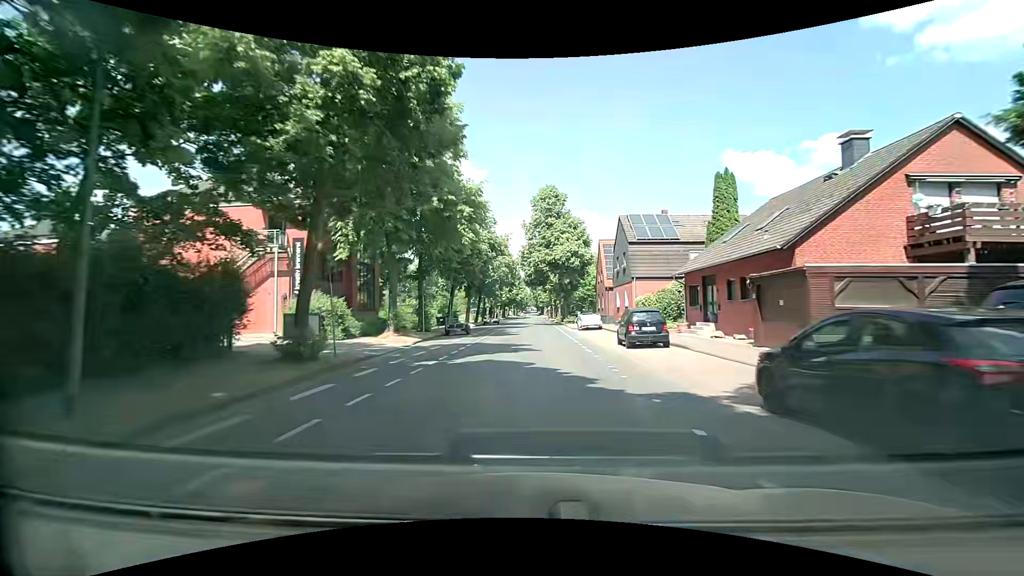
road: secondary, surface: asphalt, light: Day
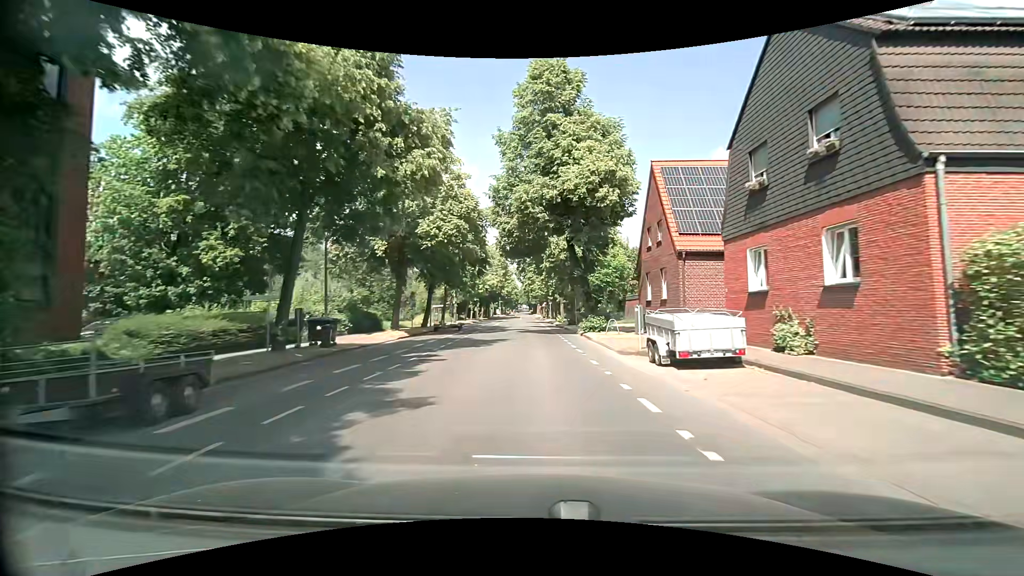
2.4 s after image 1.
(+0.2, +30.2) m; +1°
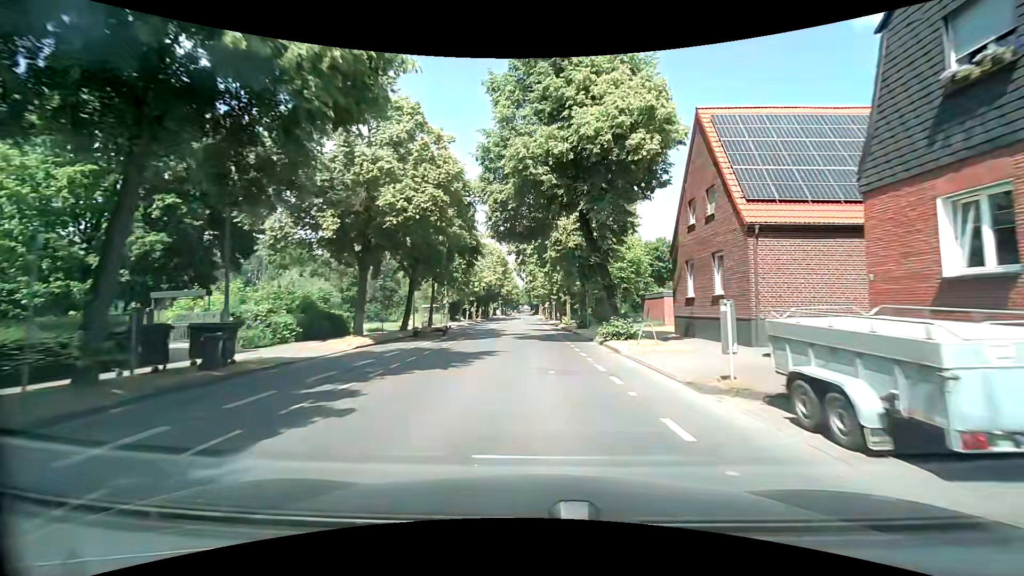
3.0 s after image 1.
(0.0, +7.6) m; 0°
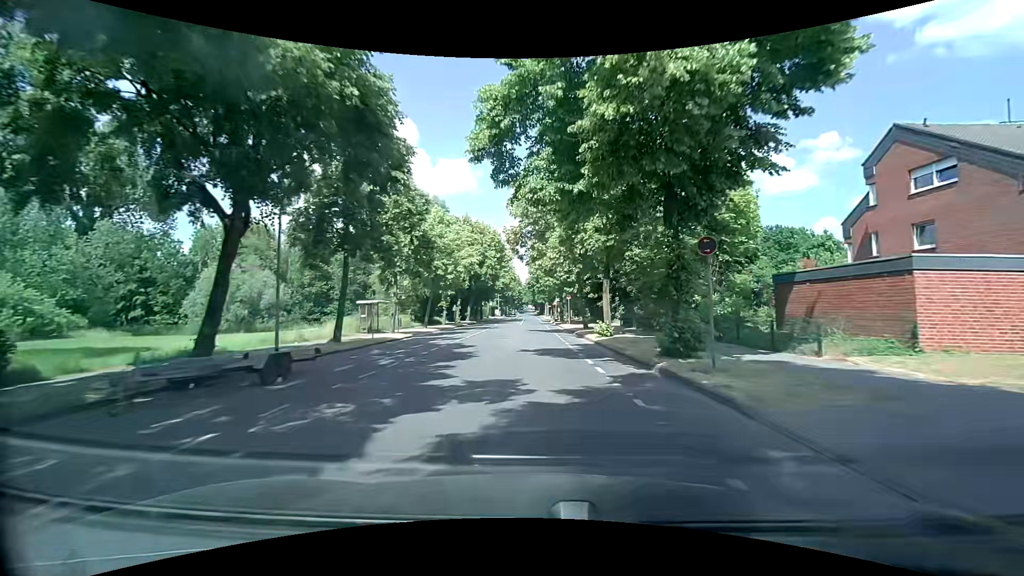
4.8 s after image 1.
(-0.3, +23.0) m; -1°
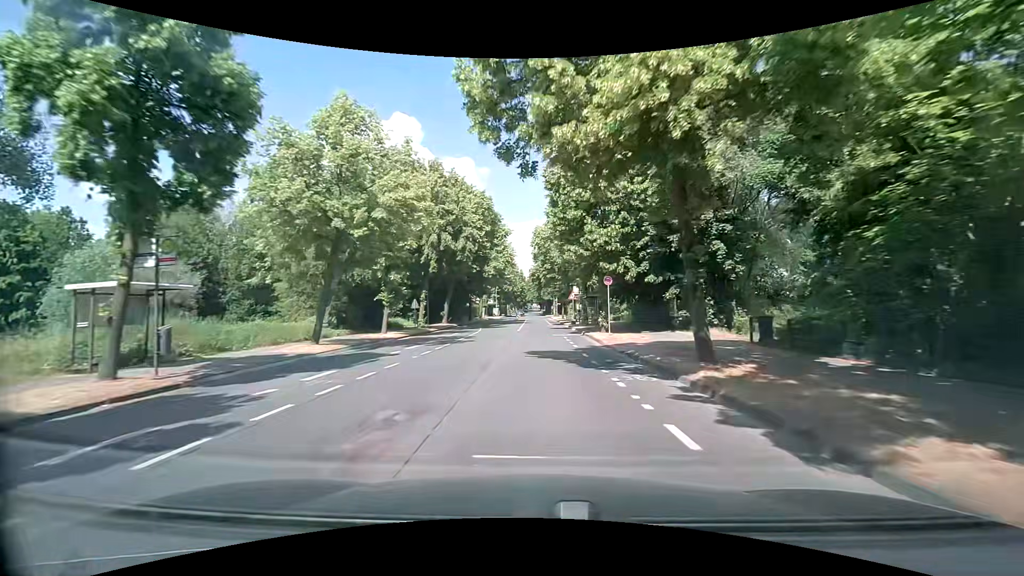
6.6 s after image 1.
(-0.1, +23.1) m; -1°
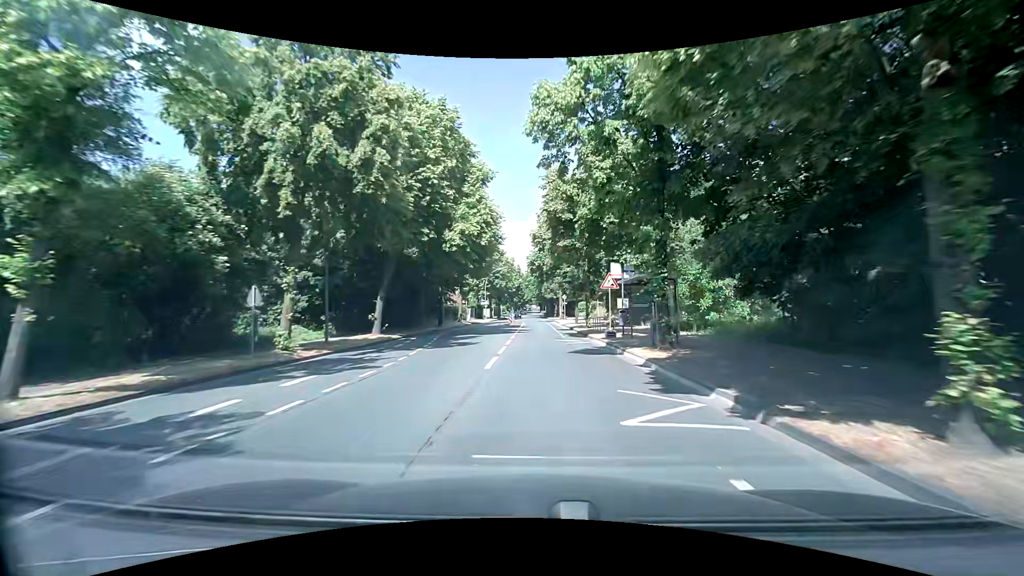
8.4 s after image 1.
(+0.2, +22.5) m; +1°
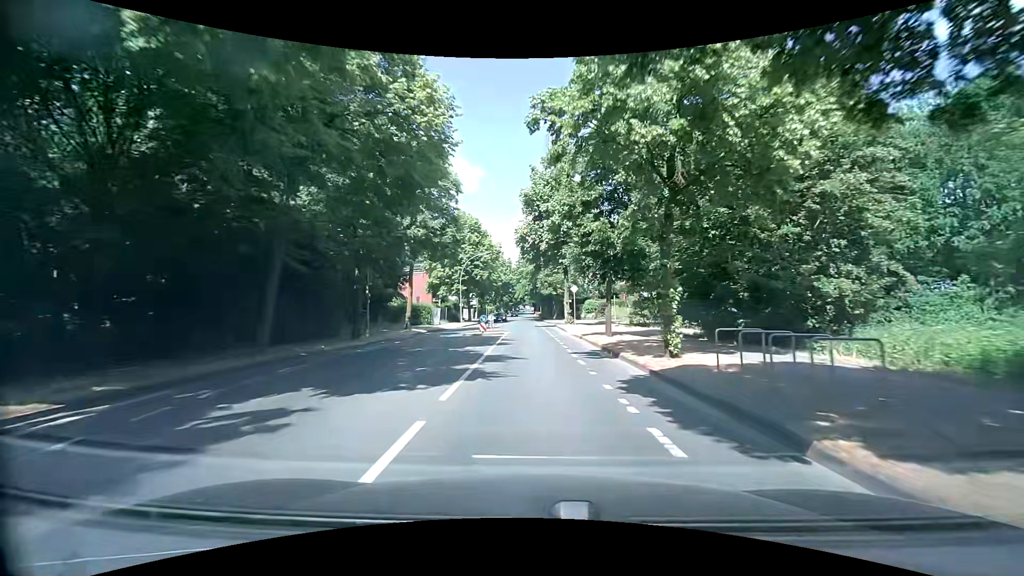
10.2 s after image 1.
(-0.2, +22.2) m; 0°
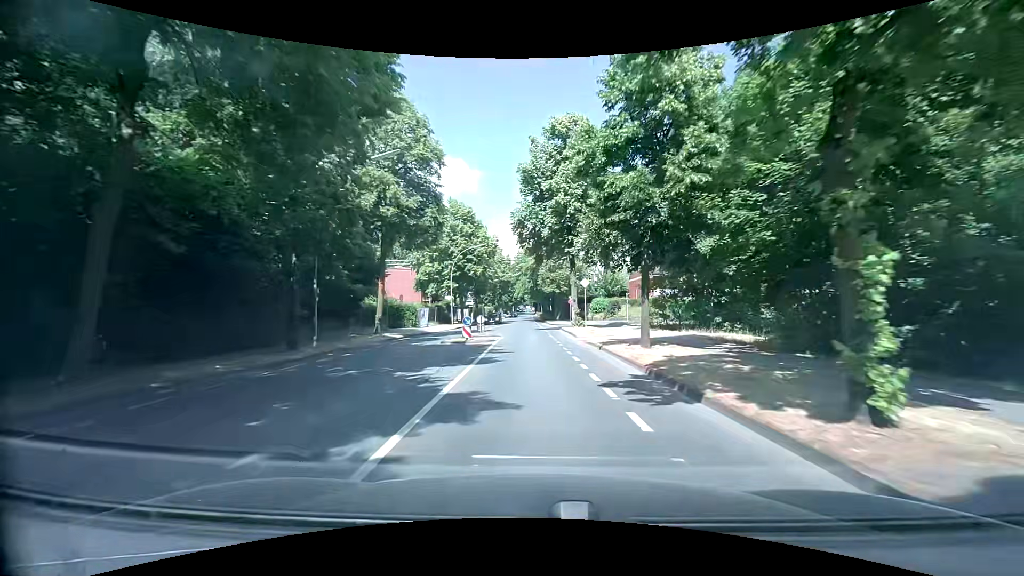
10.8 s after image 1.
(+0.1, +7.4) m; +1°
